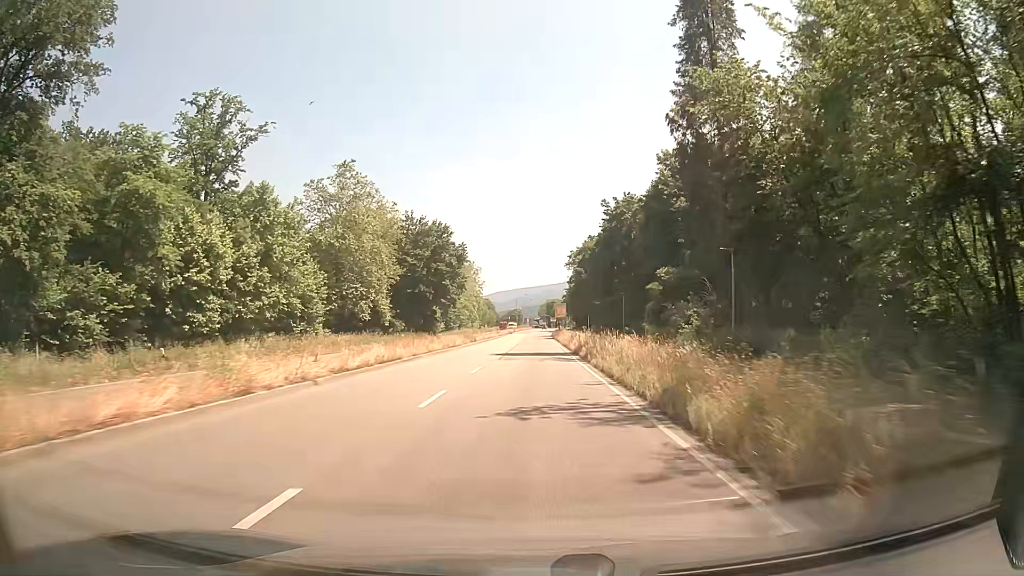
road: primary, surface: asphalt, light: Day
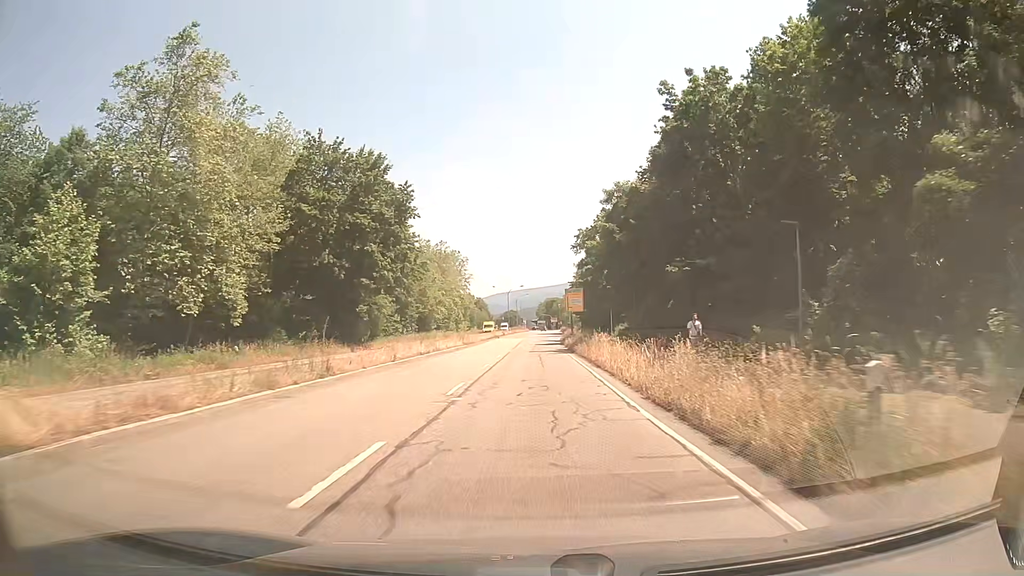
(+0.3, +42.8) m; 0°
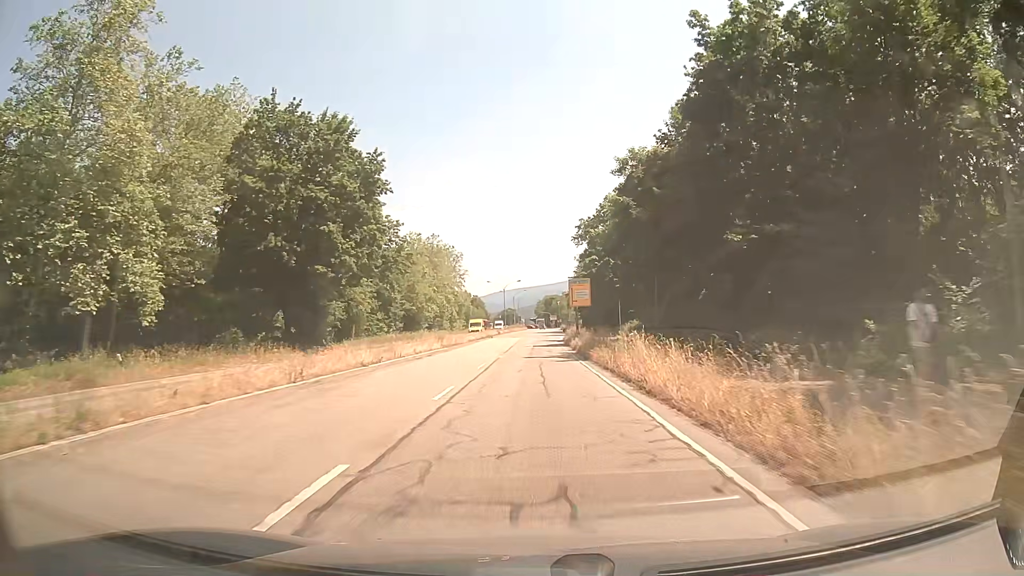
(0.0, +10.6) m; +1°
